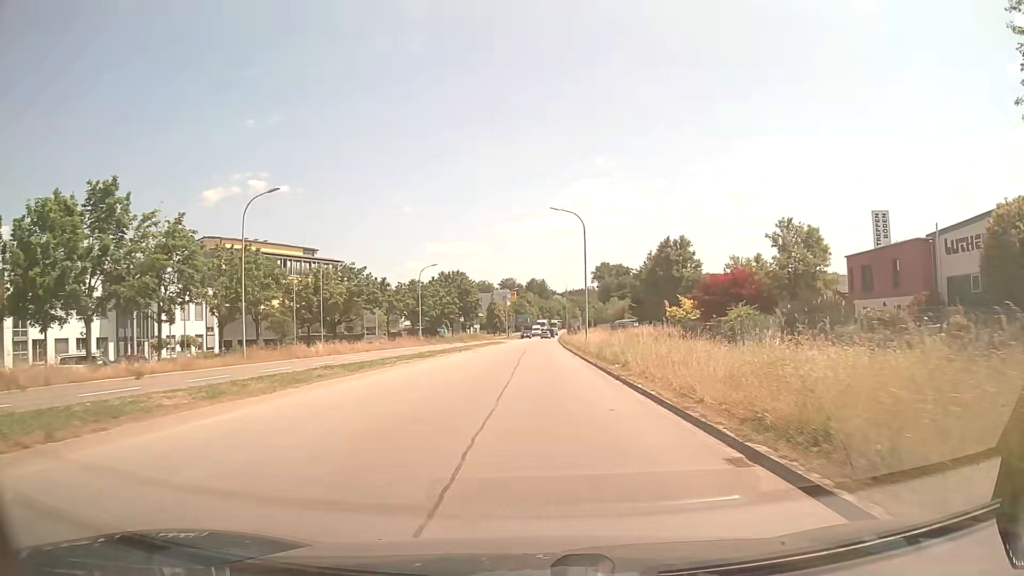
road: secondary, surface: asphalt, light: Day
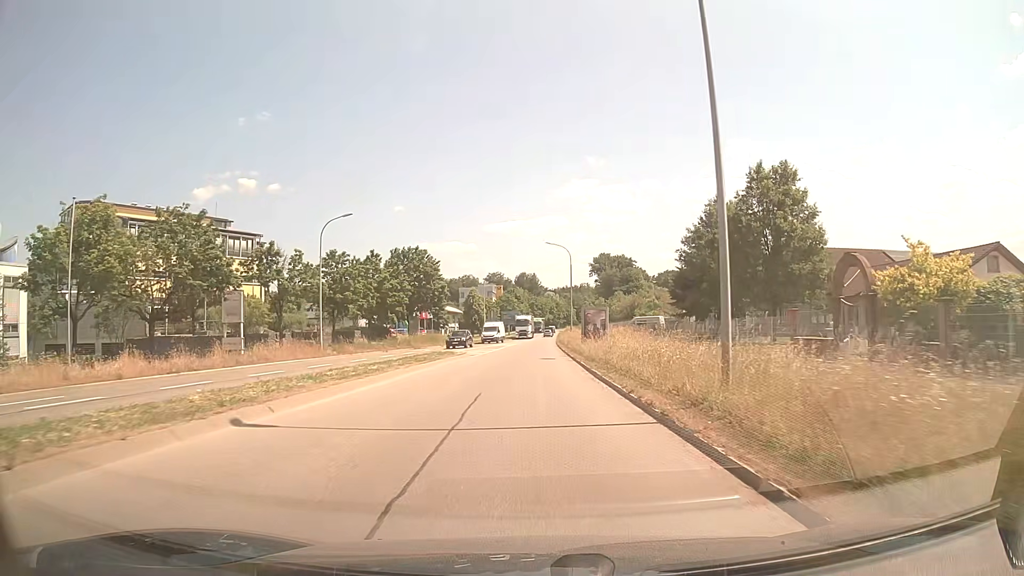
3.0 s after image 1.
(+0.1, +33.7) m; 0°
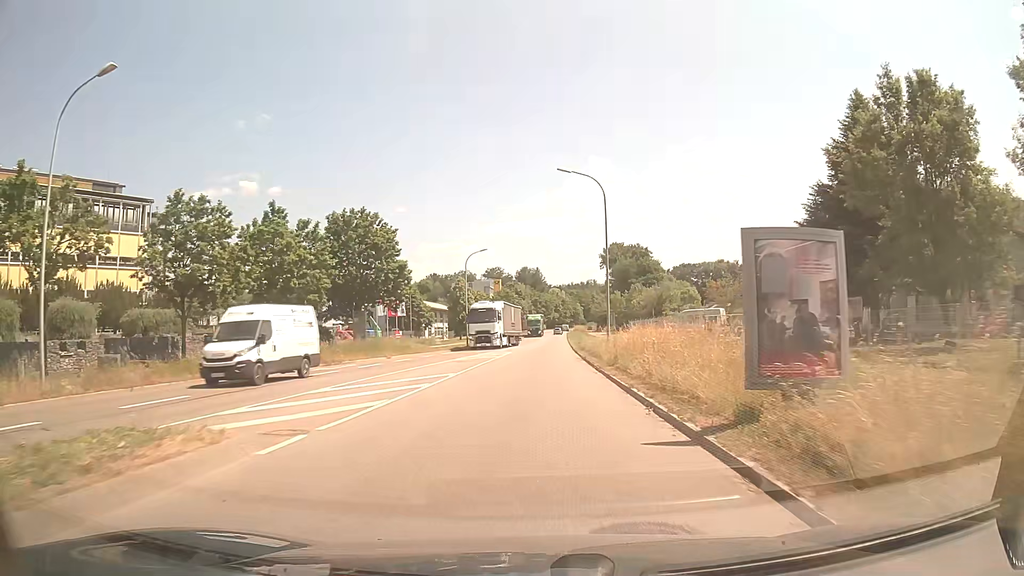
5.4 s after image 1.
(+0.1, +28.1) m; 0°
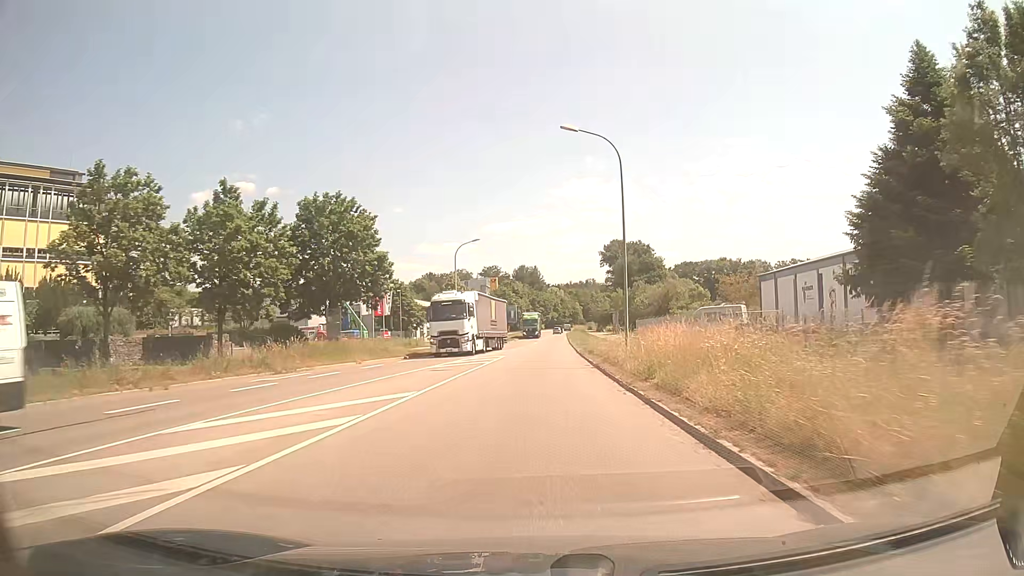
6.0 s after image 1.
(0.0, +7.0) m; +1°
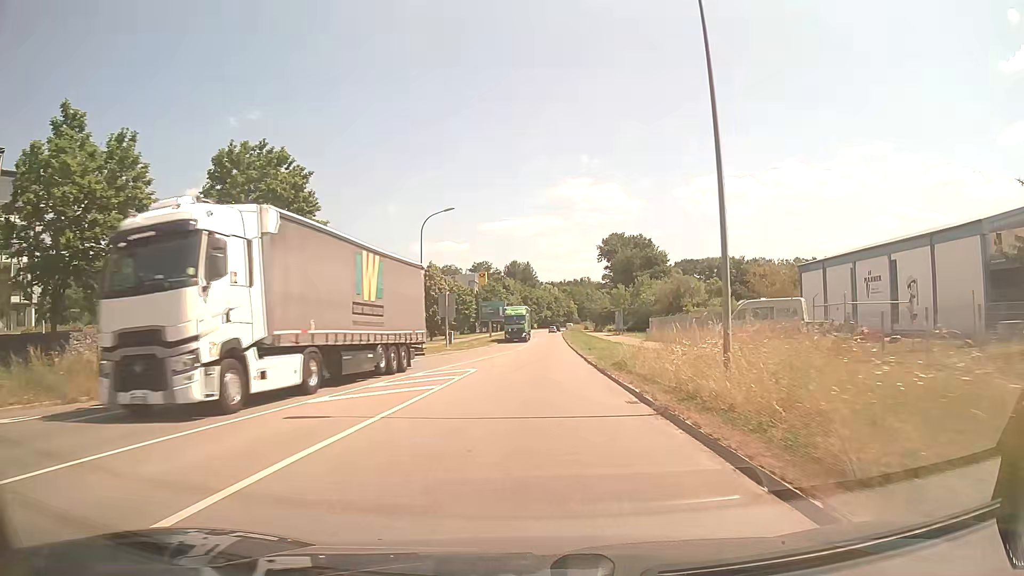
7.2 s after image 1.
(-0.1, +14.2) m; 0°
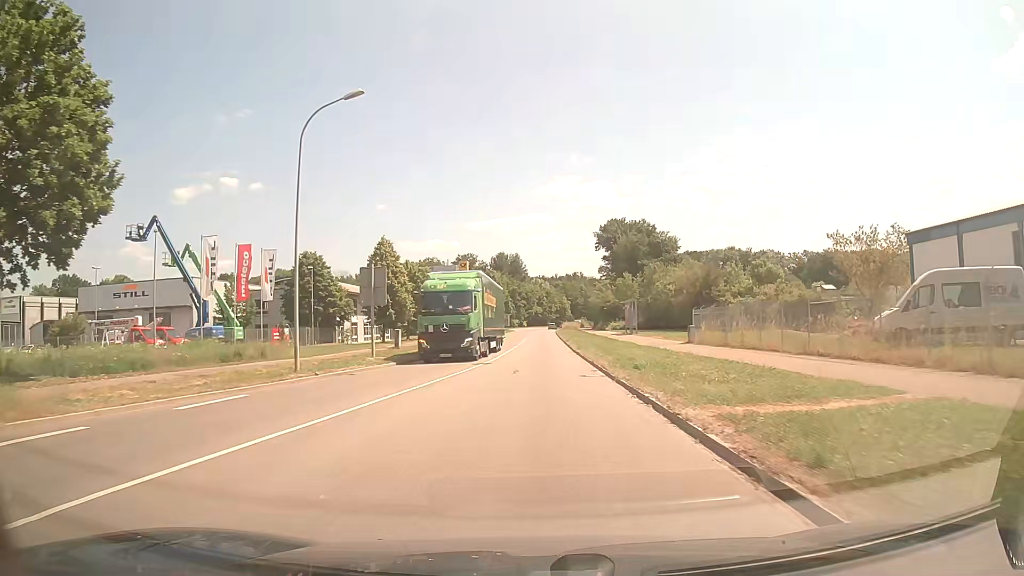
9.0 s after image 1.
(+0.3, +21.8) m; +1°
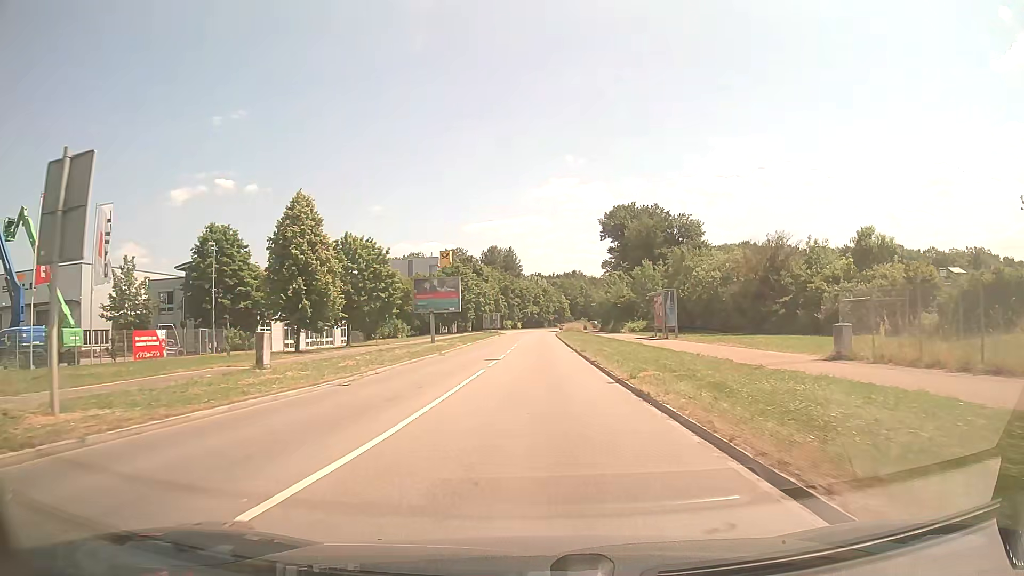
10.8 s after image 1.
(+0.1, +22.5) m; 0°
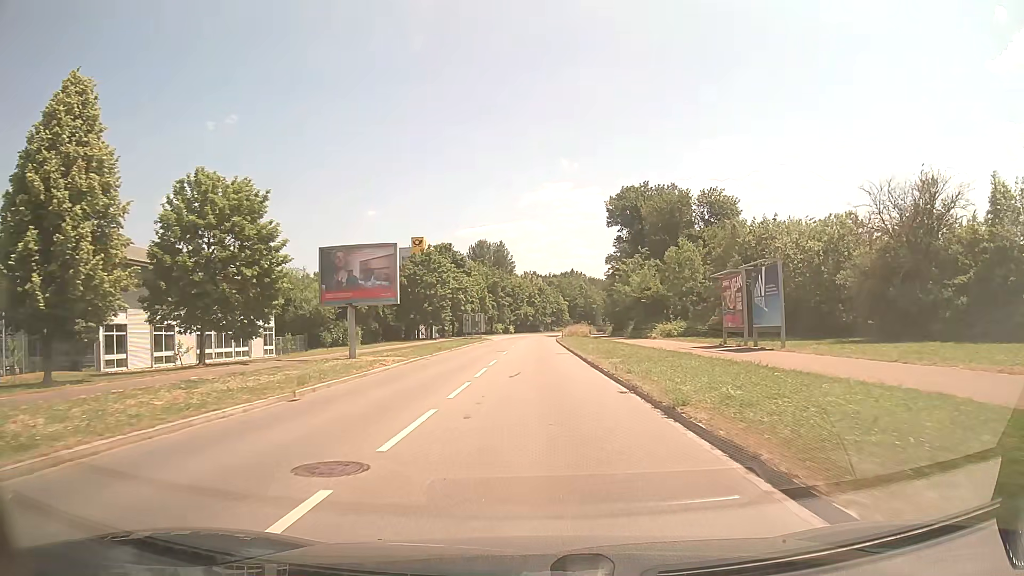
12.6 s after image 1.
(+0.1, +23.2) m; 0°
(0, +10) (0, +20) (0, +30) (0, +40) (0, +50) (0, +60) (+1, +70) (+1, +80) (+1, +90) (+2, +100) m
